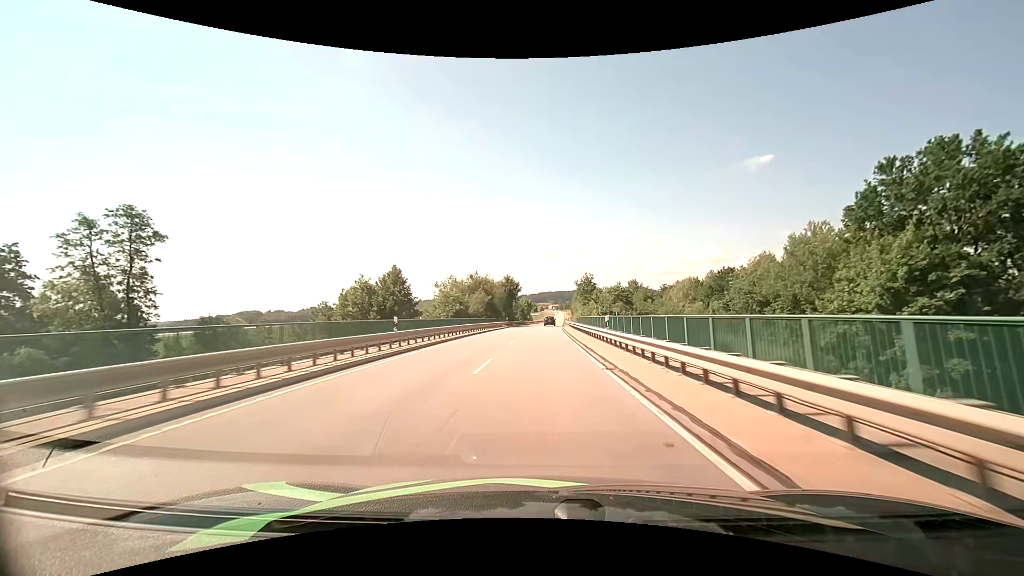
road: tertiary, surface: asphalt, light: Day
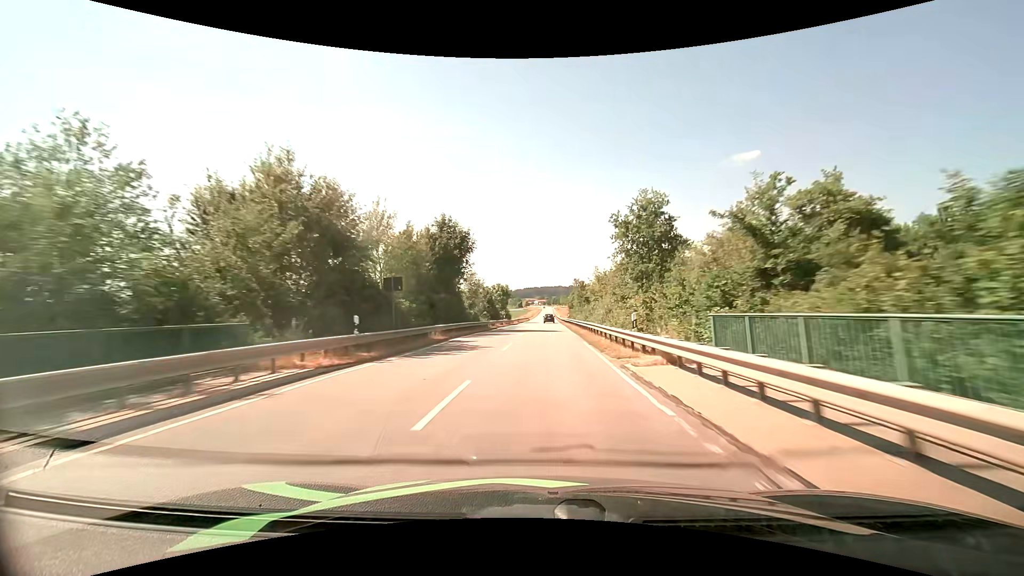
(+0.8, +54.2) m; +2°
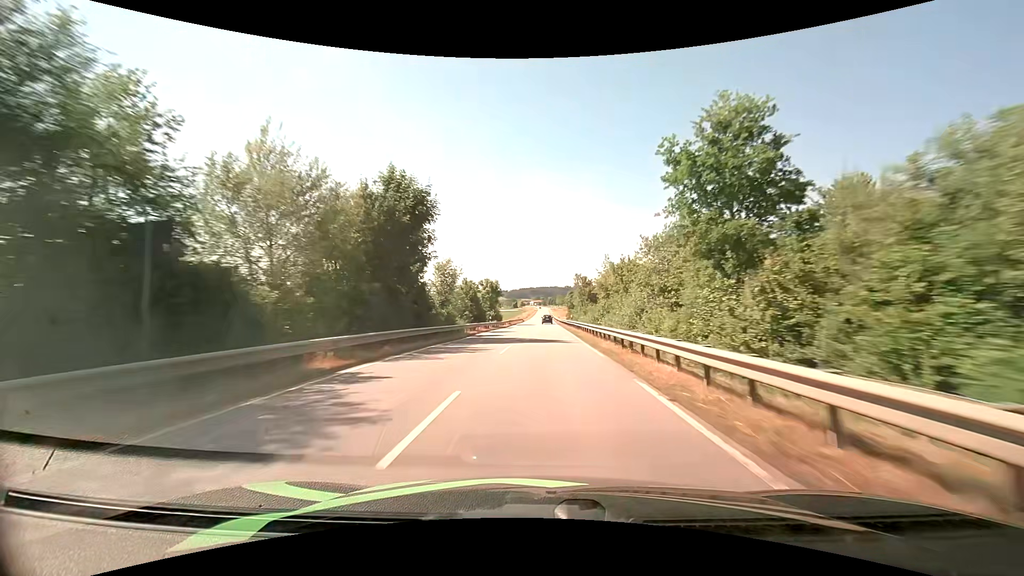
(+0.1, +13.5) m; 0°
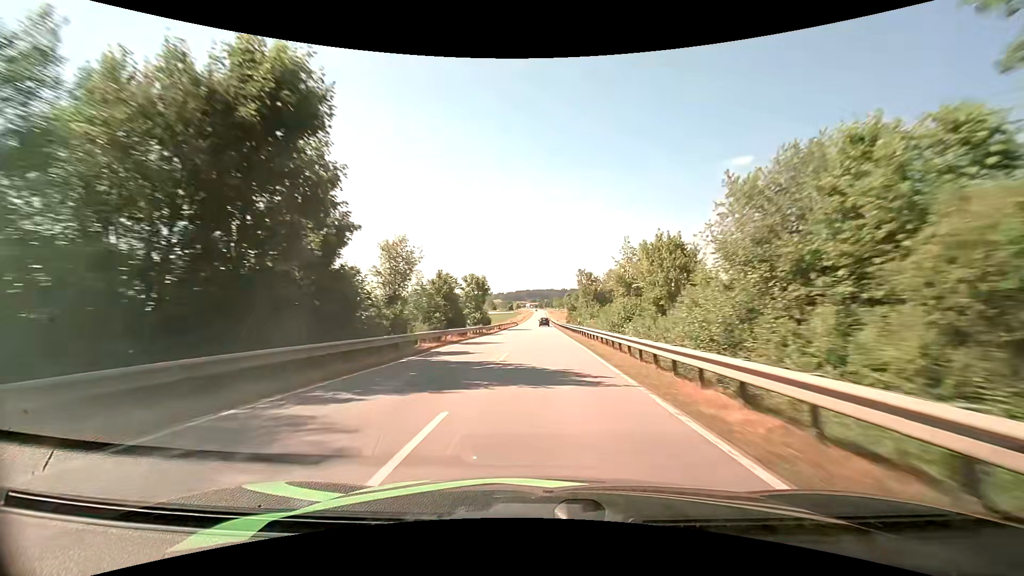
(+0.1, +13.6) m; +1°
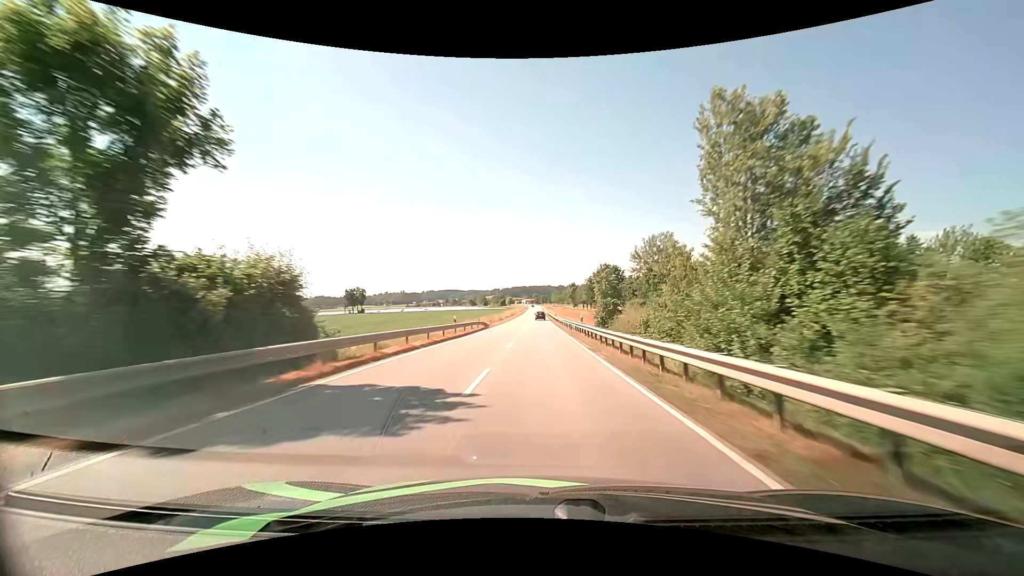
(+0.4, +55.6) m; +1°
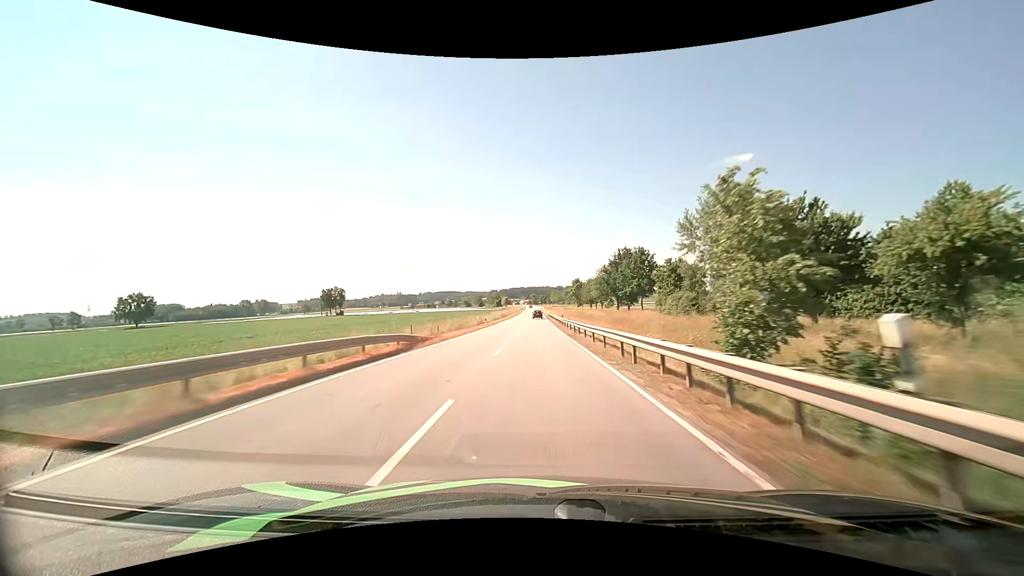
(+0.1, +28.9) m; 0°
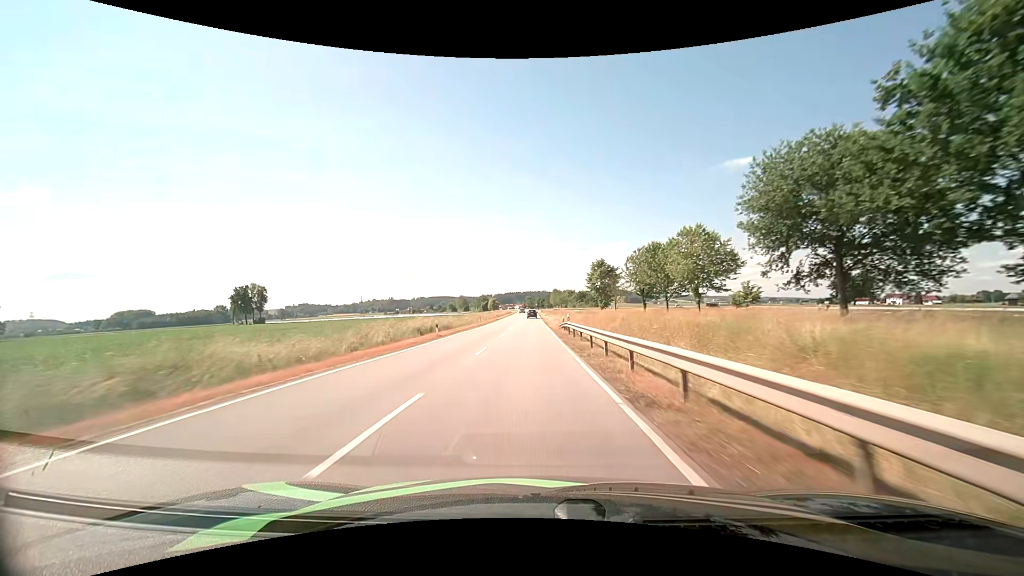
(+0.2, +72.3) m; +1°
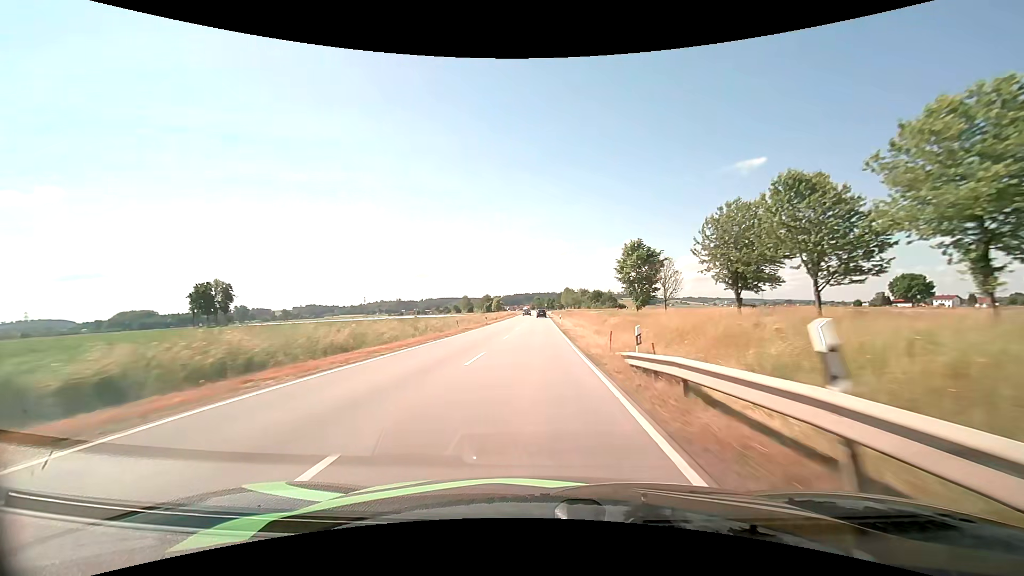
(-0.2, +27.9) m; -1°
(0, +10) (0, +20) (0, +30) (0, +40) (0, +50) (0, +60) (0, +70) (0, +80) (0, +90) (0, +100) m
